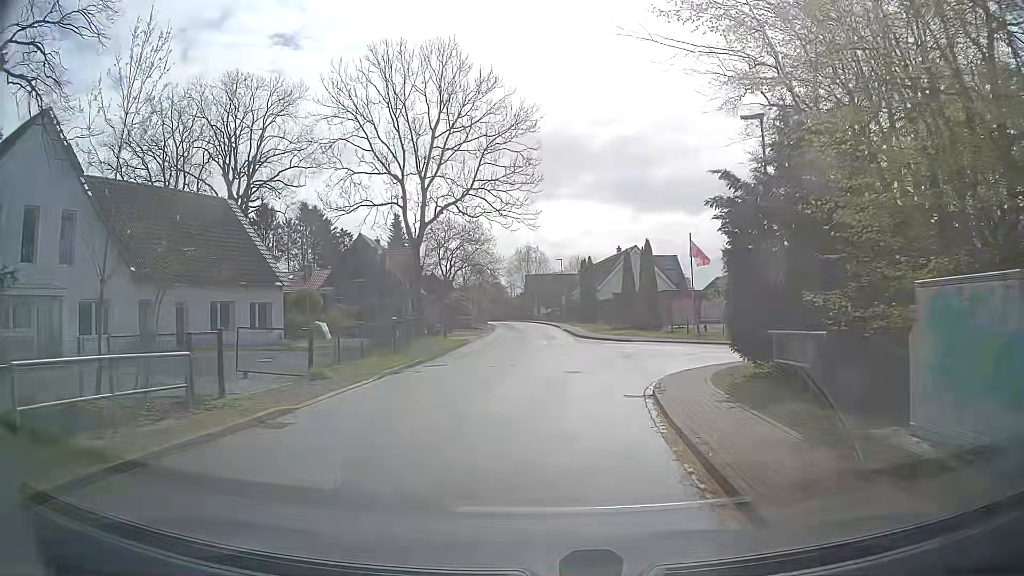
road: unclassified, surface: asphalt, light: Day
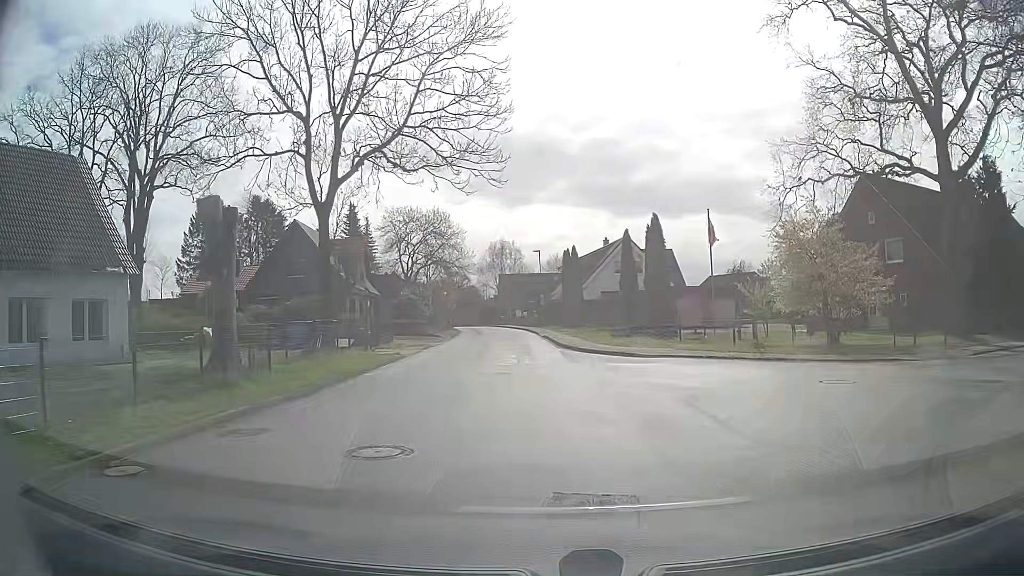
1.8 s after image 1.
(+0.4, +12.1) m; +4°
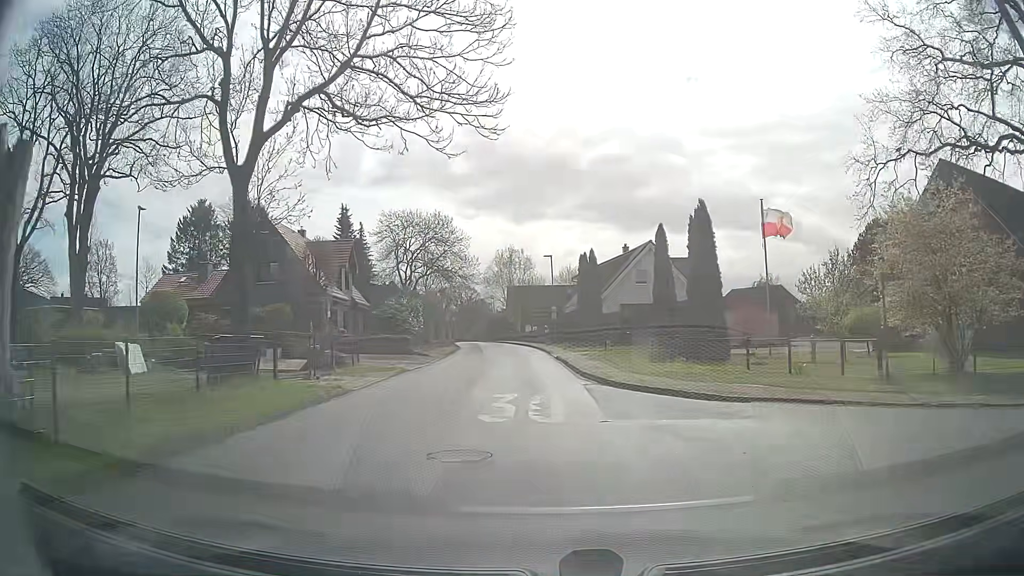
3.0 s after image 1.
(-0.2, +8.2) m; -2°
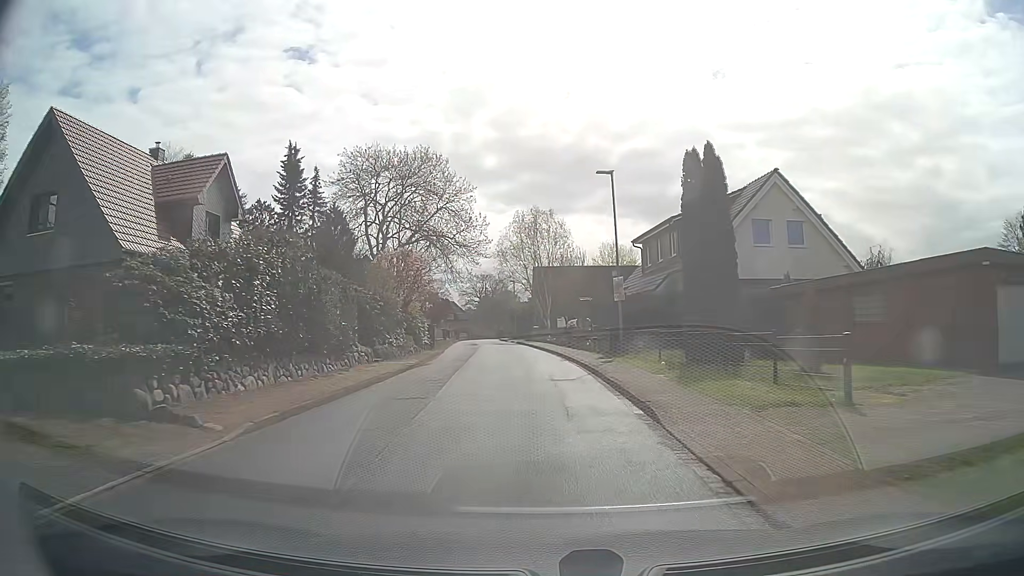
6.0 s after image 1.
(-0.6, +26.9) m; -2°
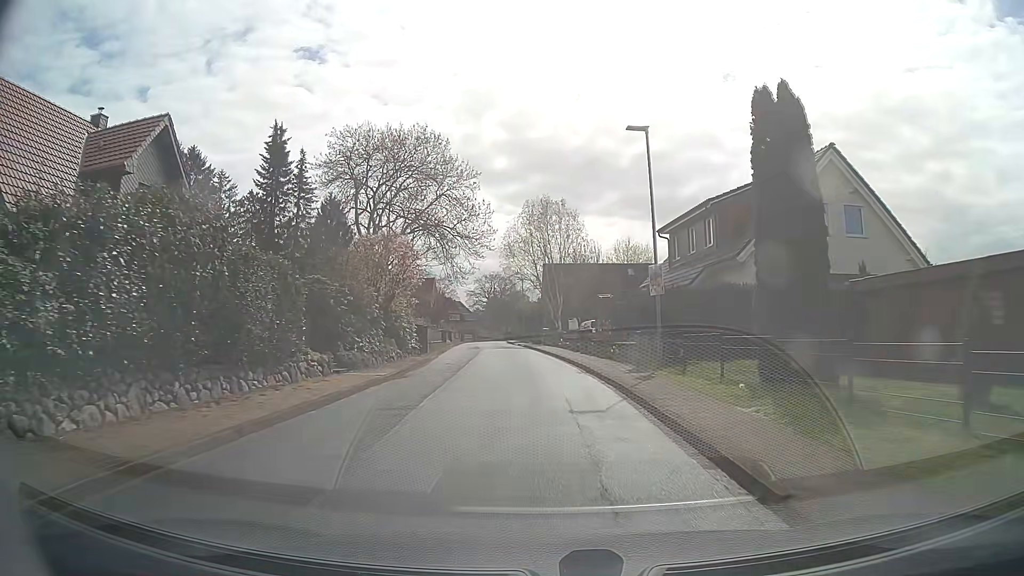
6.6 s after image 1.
(-0.1, +5.9) m; -2°
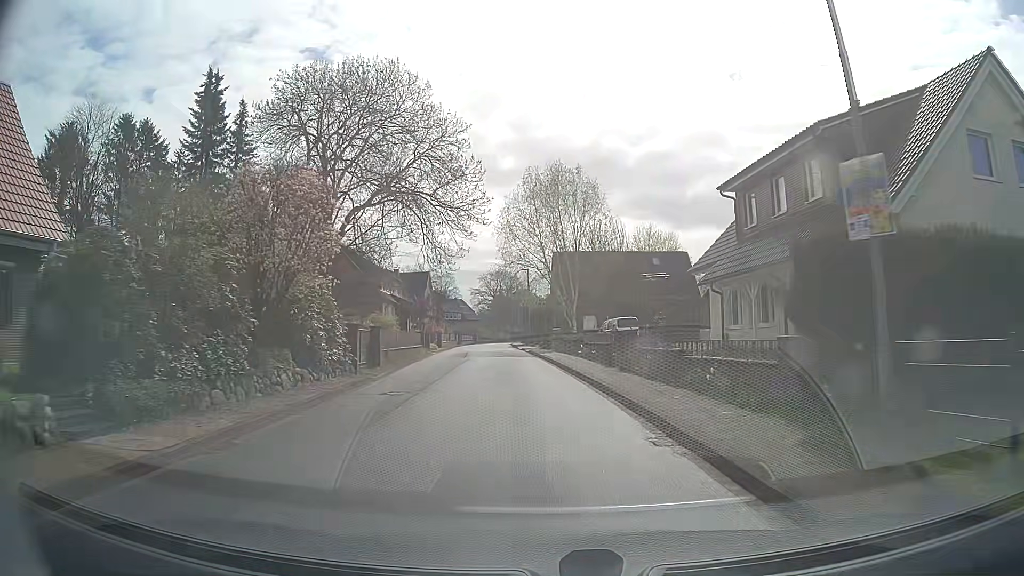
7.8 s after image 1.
(0.0, +11.9) m; 0°
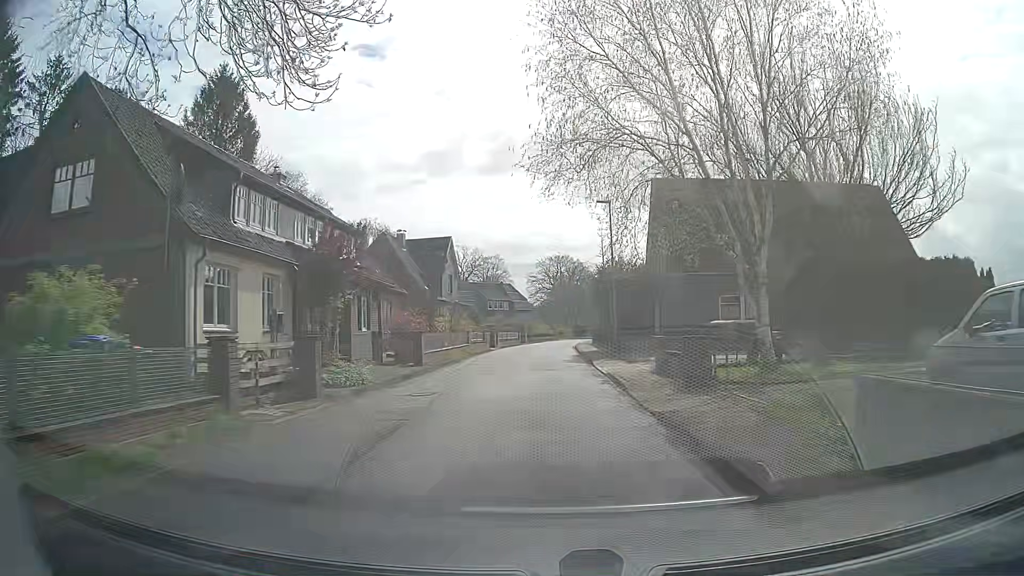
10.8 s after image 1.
(-1.3, +29.9) m; -5°
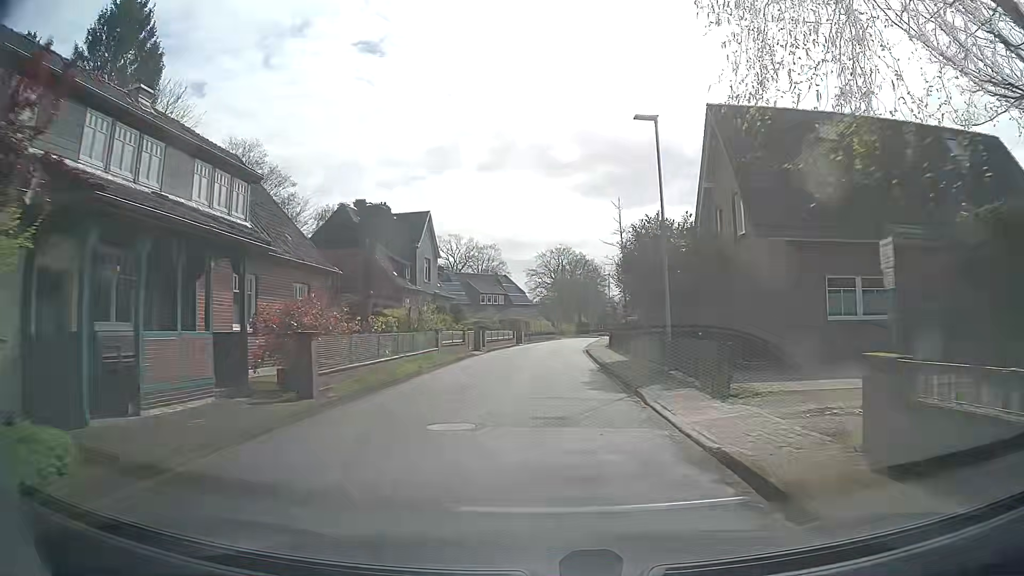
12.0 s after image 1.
(-0.2, +11.8) m; 0°
(0, +10) (0, +20) (0, +30) (+1, +40) (+1, +50) (+3, +60) (+4, +70) (+5, +80) (+6, +90) (+7, +100) m
